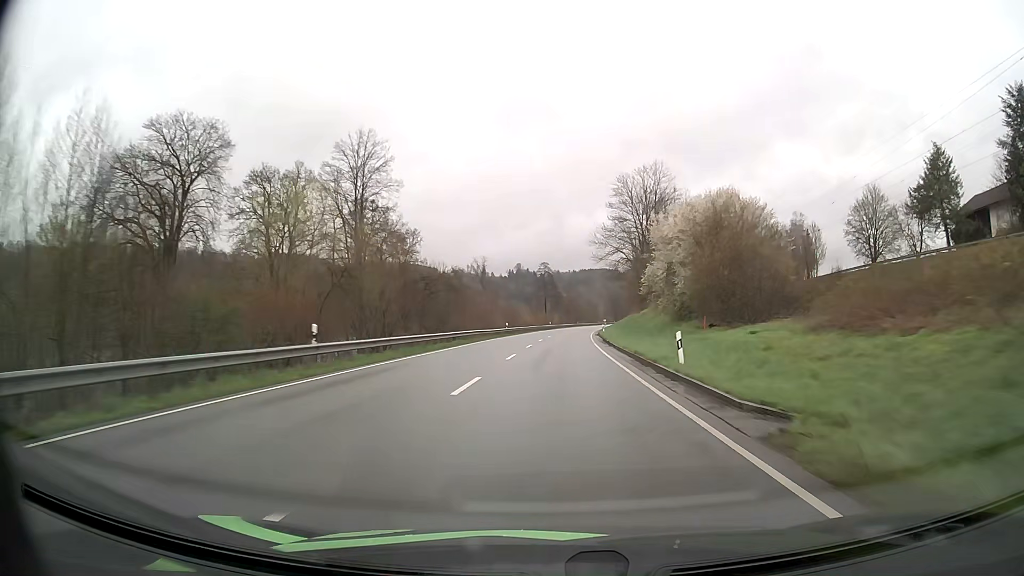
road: primary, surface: asphalt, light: Day
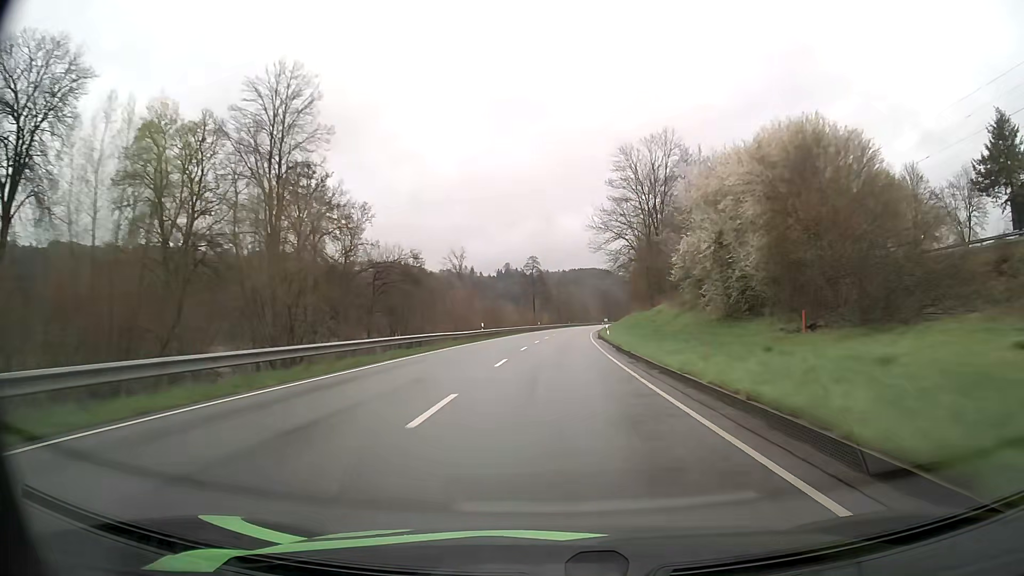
(+0.1, +16.1) m; +1°
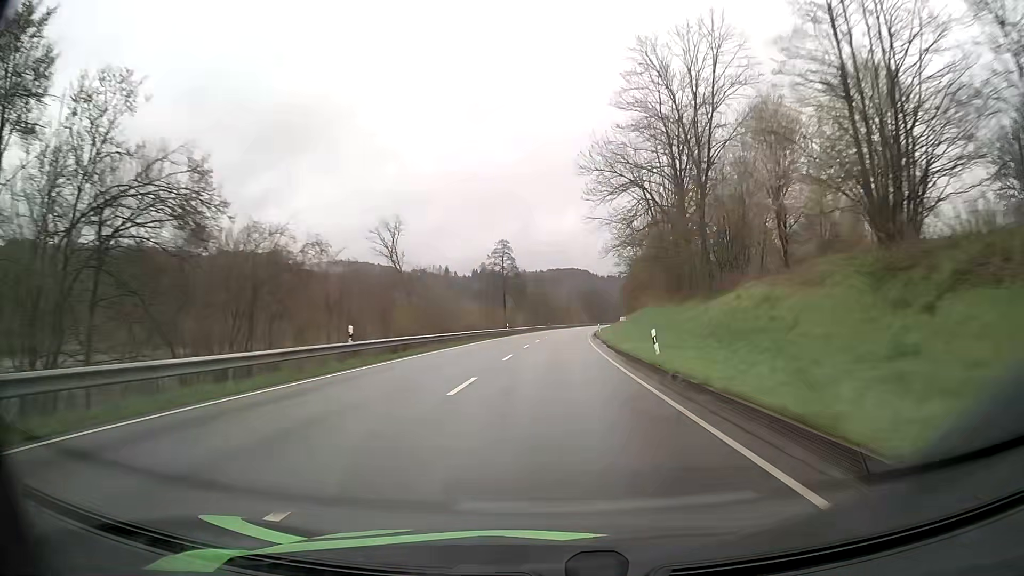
(+0.5, +32.2) m; +2°
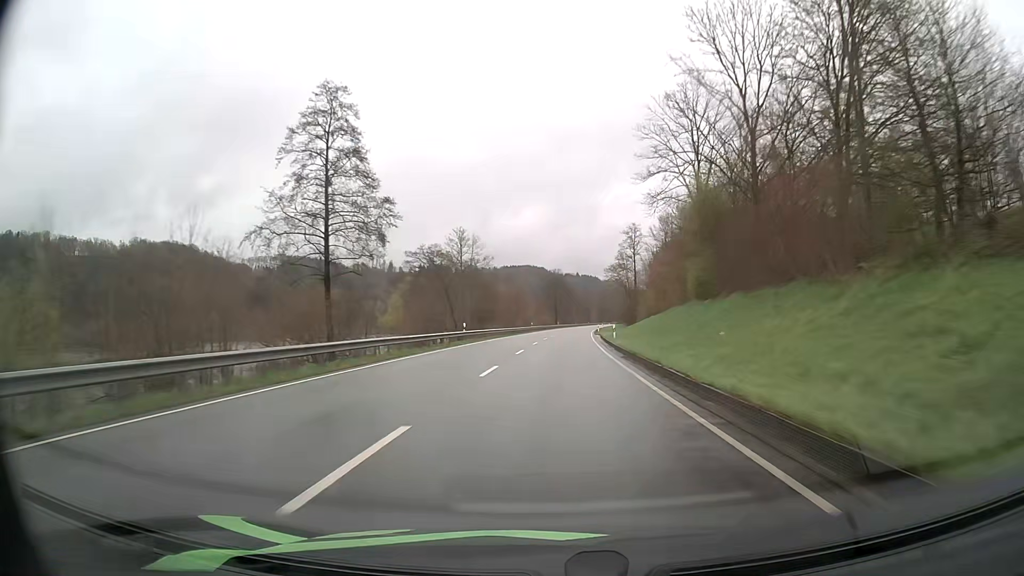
(+2.8, +80.5) m; +4°
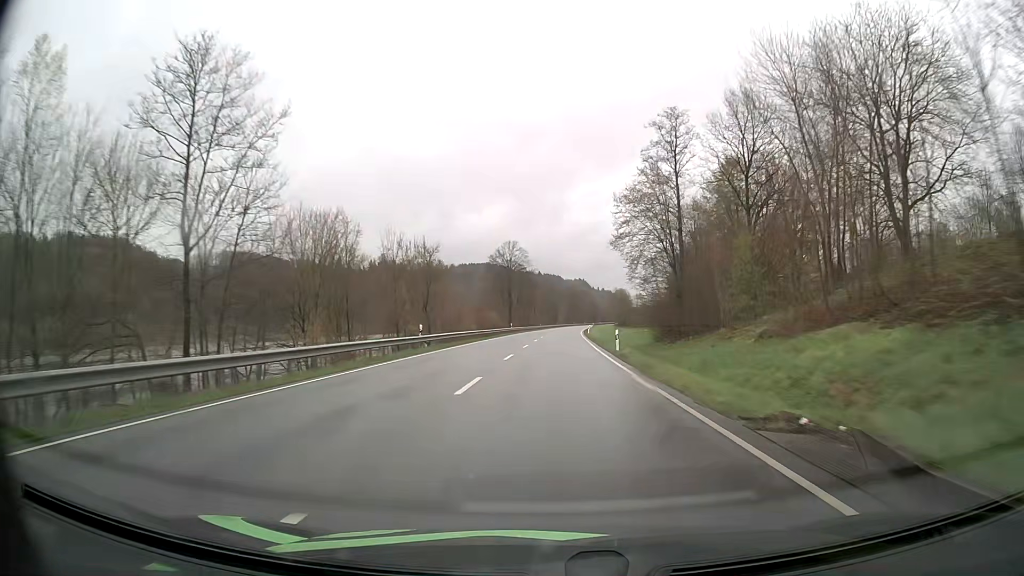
(+2.1, +64.5) m; +3°
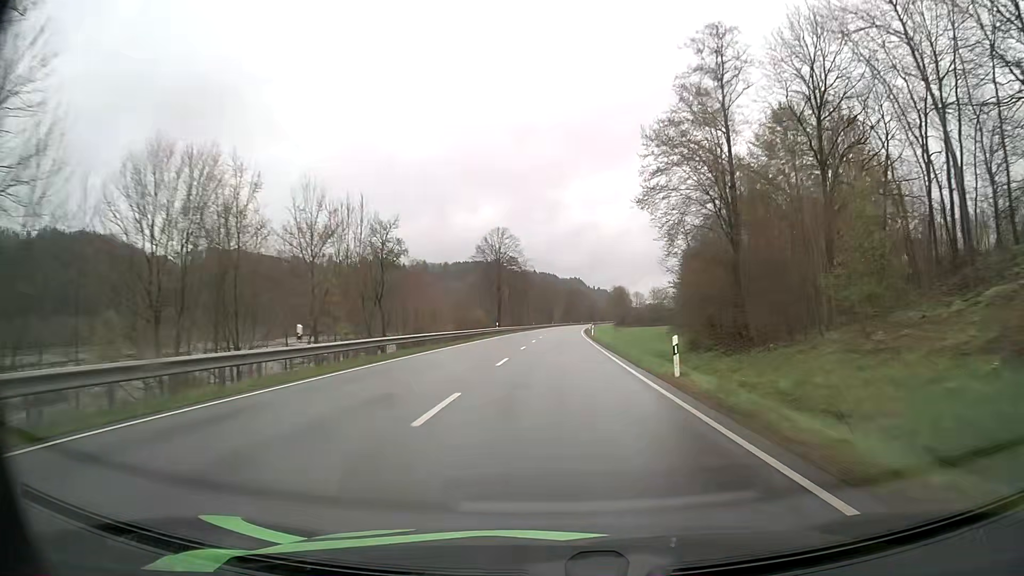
(+0.1, +16.1) m; 0°
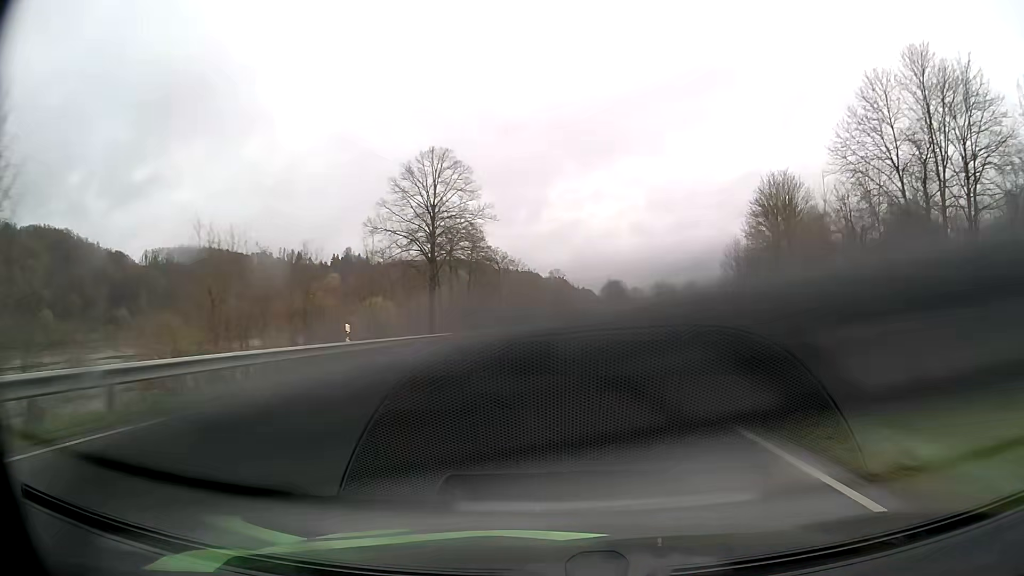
(+0.6, +48.4) m; +2°
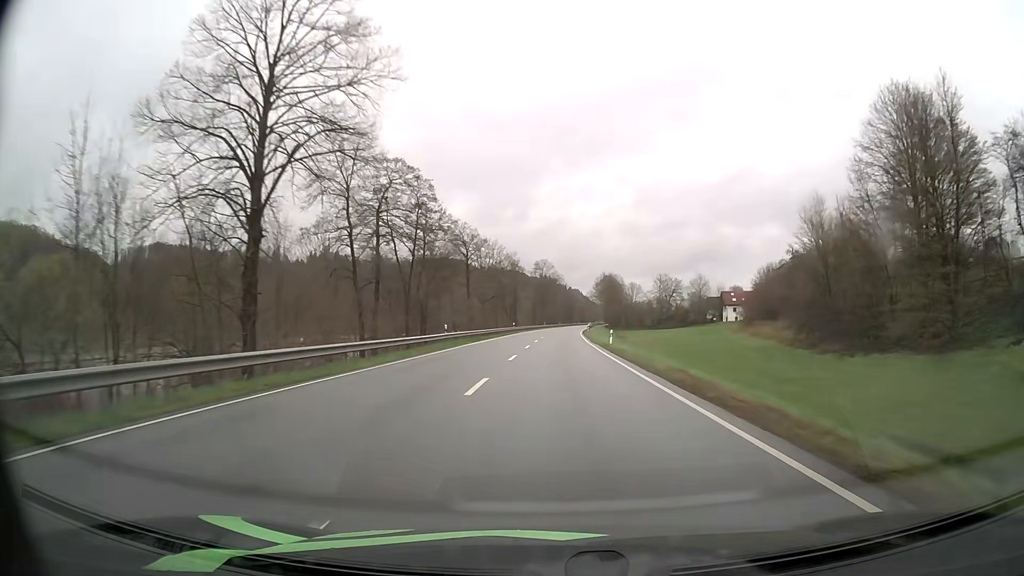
(+0.3, +32.3) m; +1°
(0, +10) (0, +20) (0, +30) (0, +40) (+1, +50) (+1, +60) (+1, +70) (+2, +80) (+2, +90) (+3, +100) m
